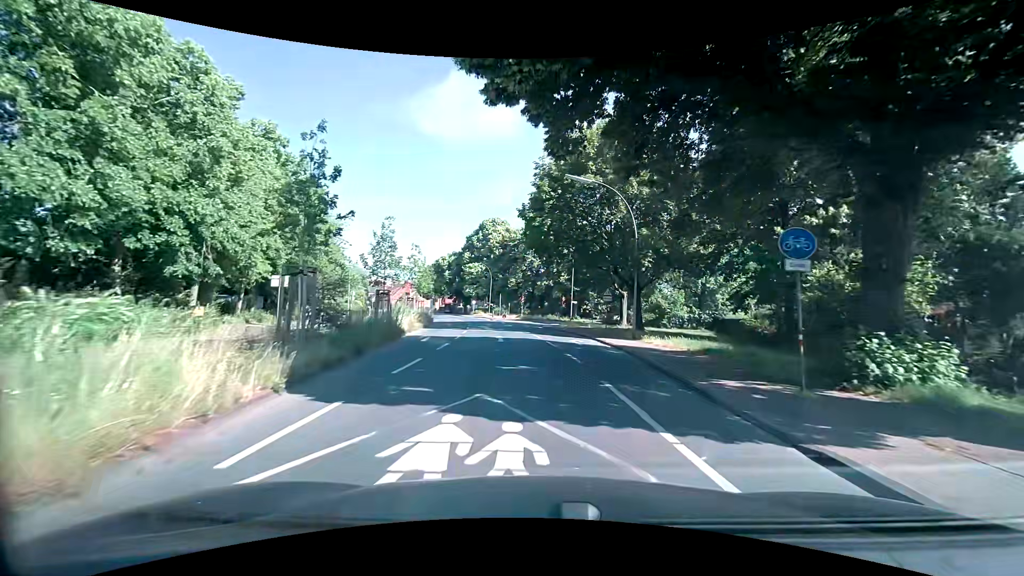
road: tertiary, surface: asphalt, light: Day
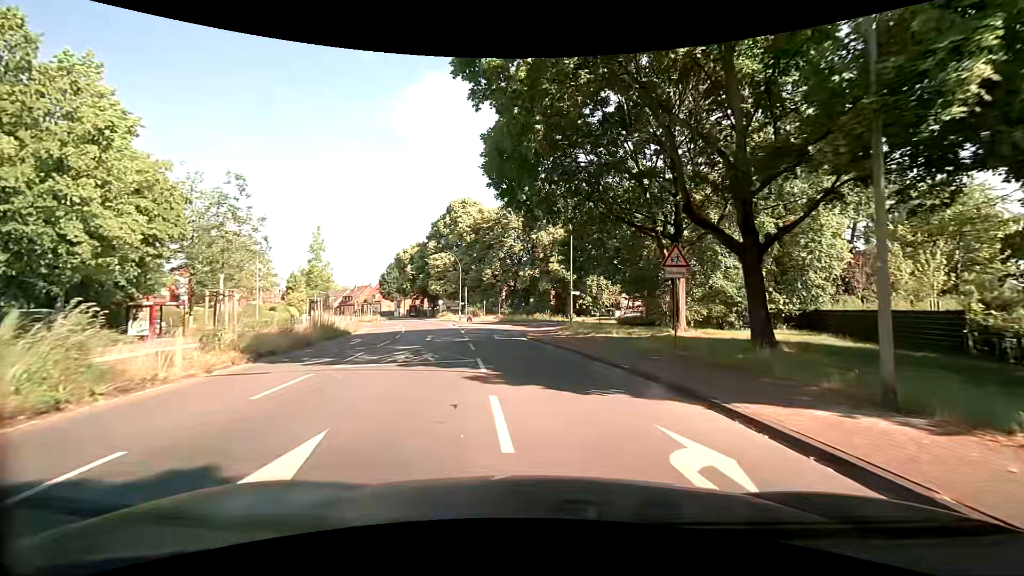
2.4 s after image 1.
(+0.4, +20.3) m; +3°
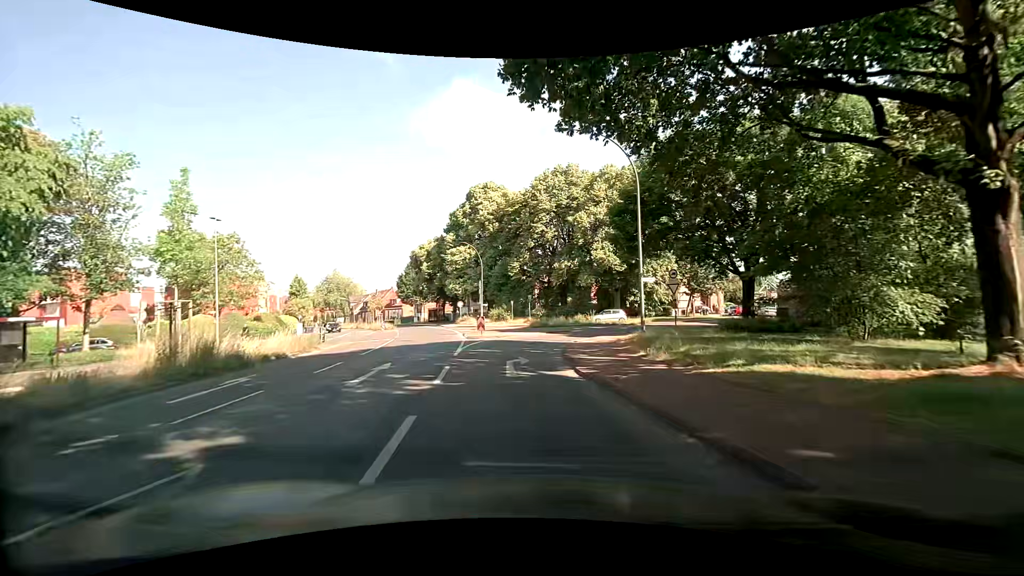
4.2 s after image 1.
(-0.7, +13.6) m; -6°
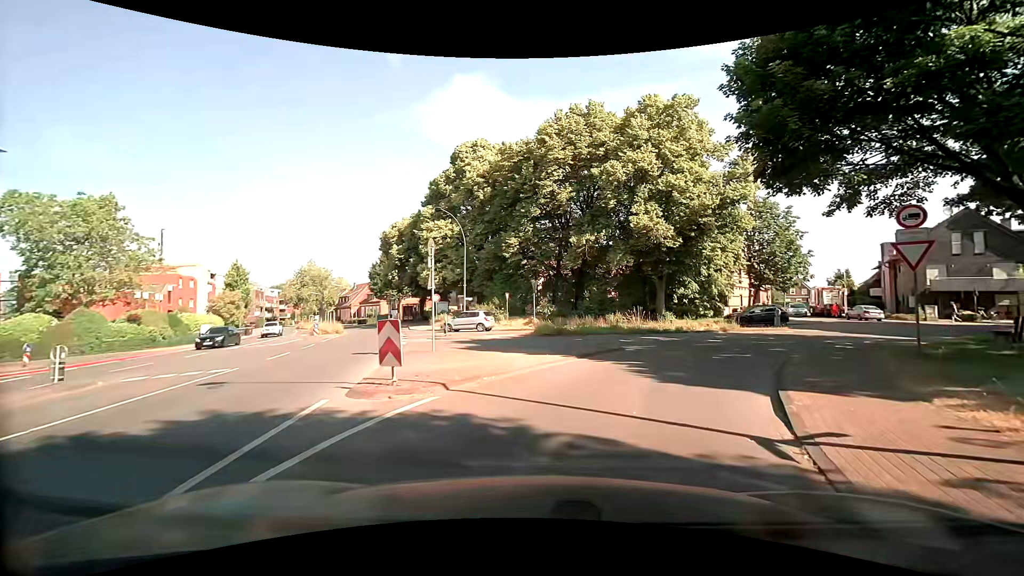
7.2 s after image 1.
(-0.5, +18.1) m; 0°
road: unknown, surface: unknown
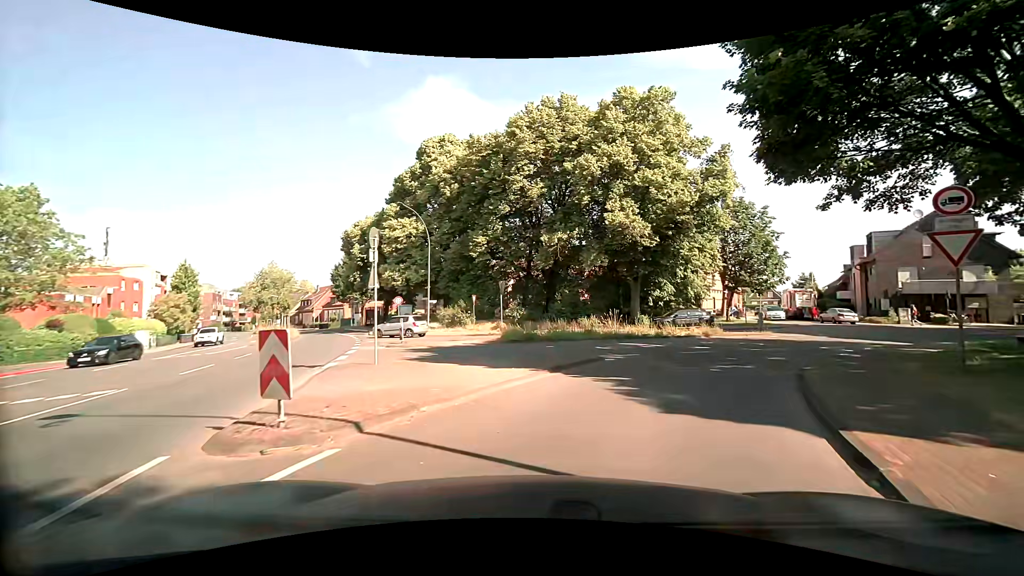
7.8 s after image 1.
(+0.1, +2.5) m; +4°
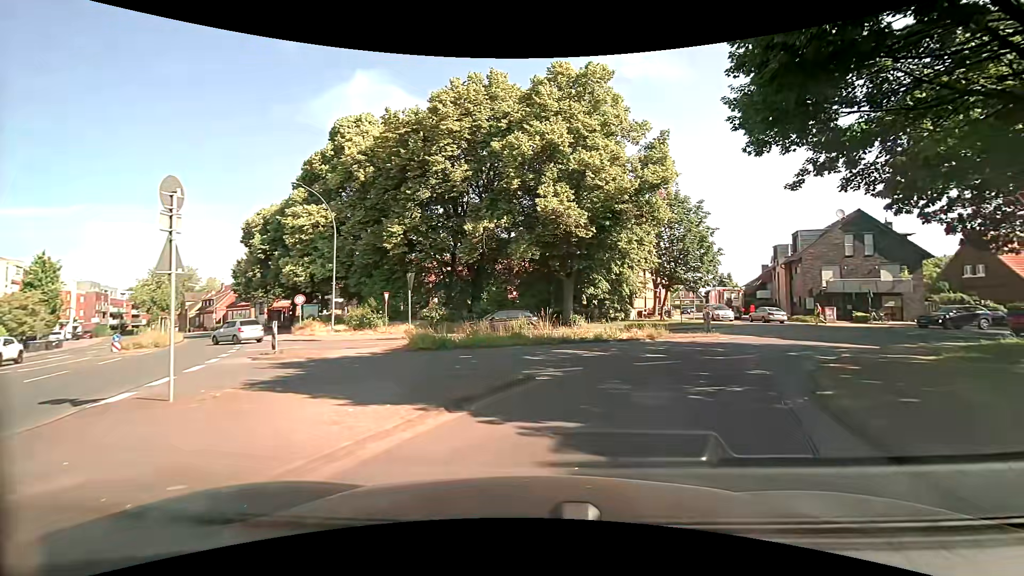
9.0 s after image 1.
(+0.2, +4.3) m; +8°
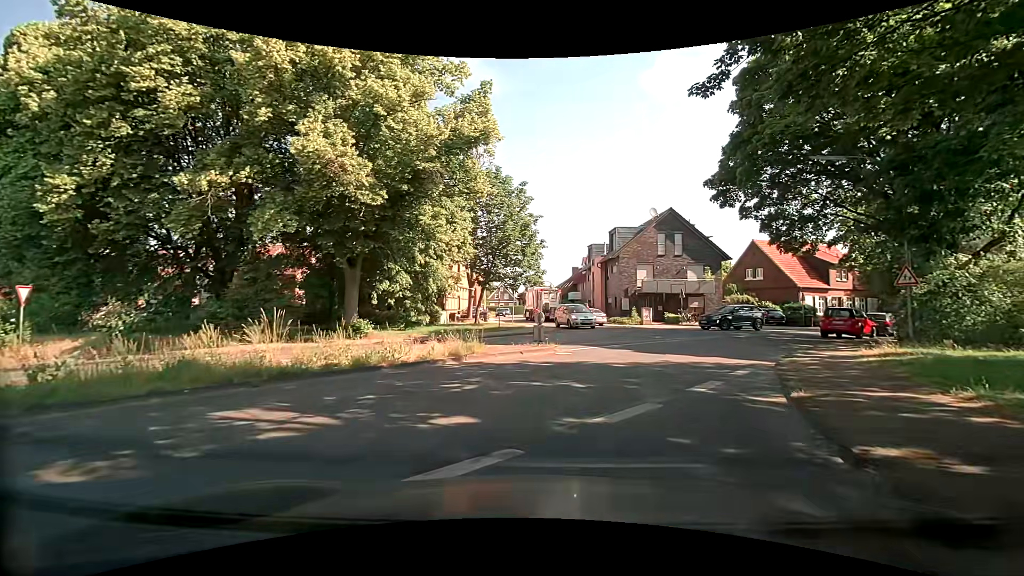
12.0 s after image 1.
(+1.3, +8.9) m; +20°
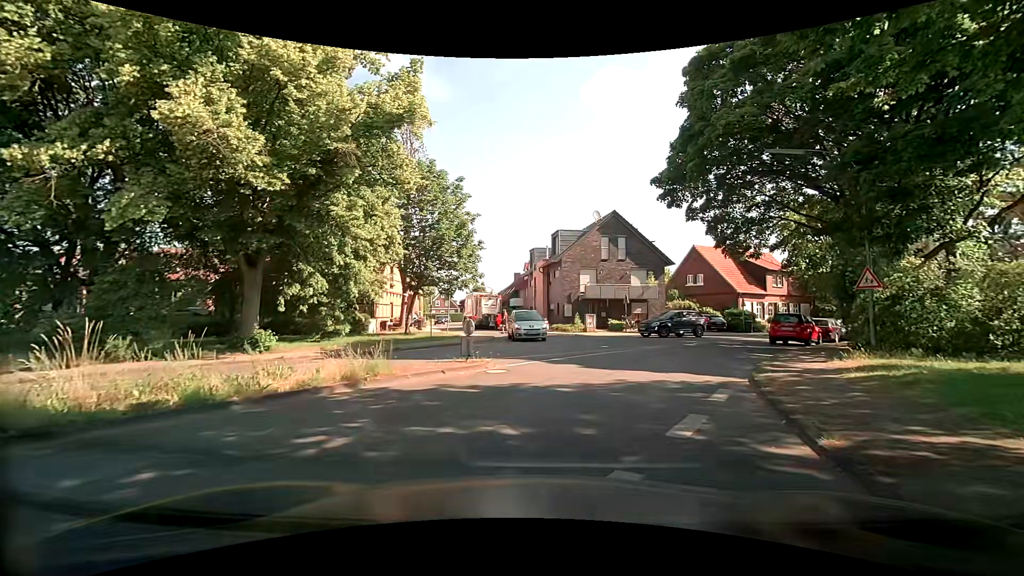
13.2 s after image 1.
(+0.1, +2.8) m; +4°
